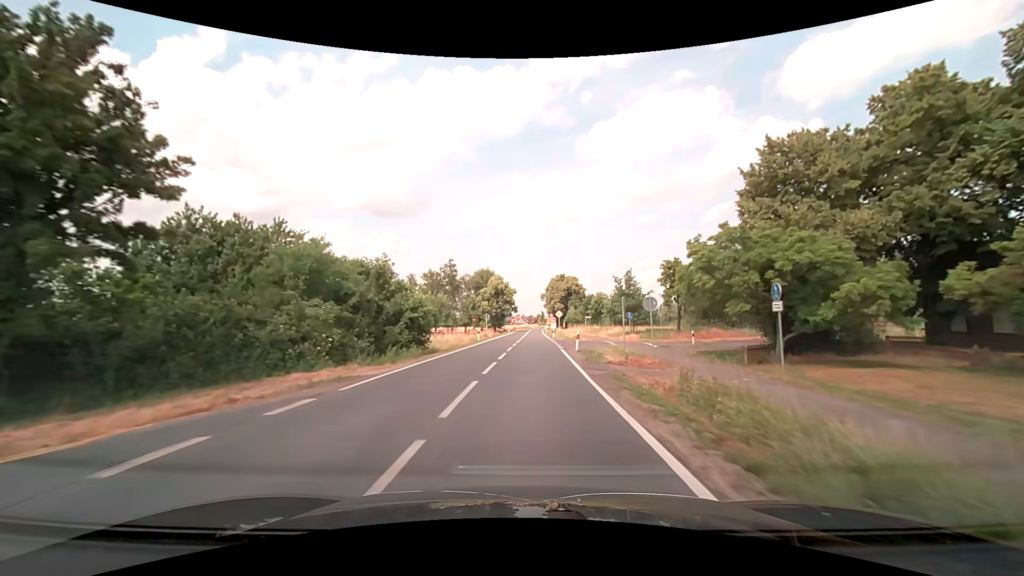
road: secondary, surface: asphalt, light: Day
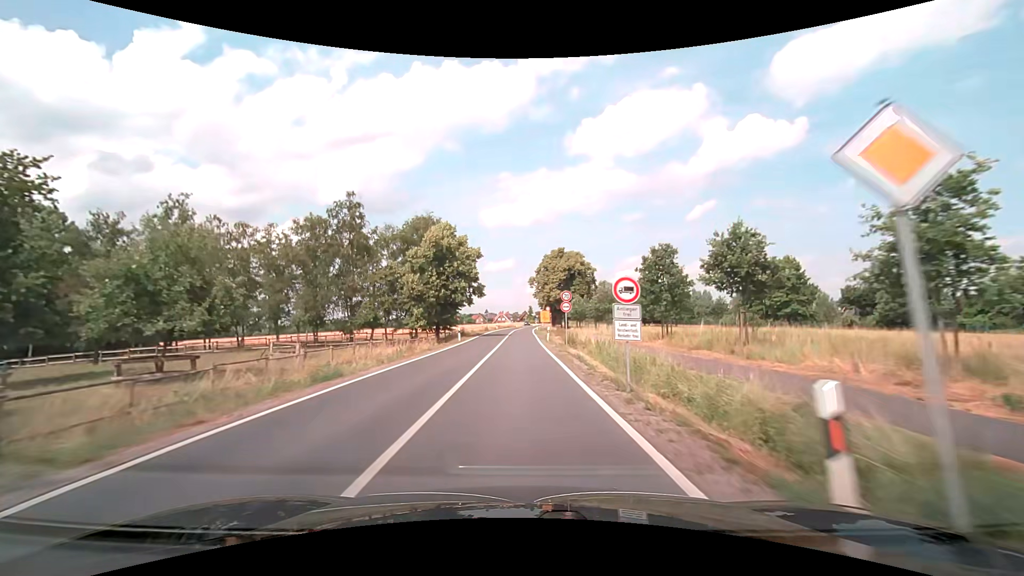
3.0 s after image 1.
(+1.1, +53.1) m; +2°
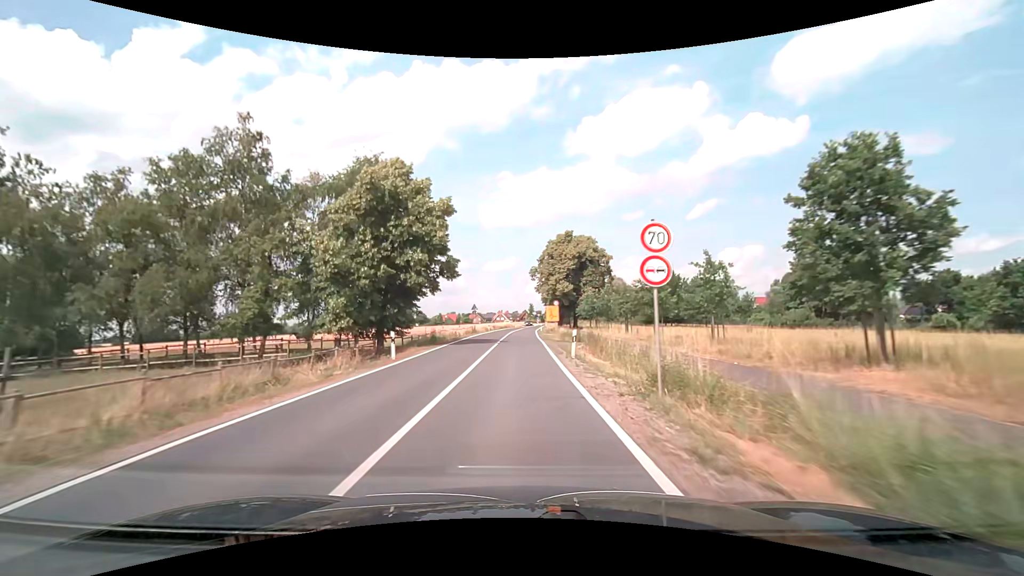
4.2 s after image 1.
(0.0, +19.8) m; 0°
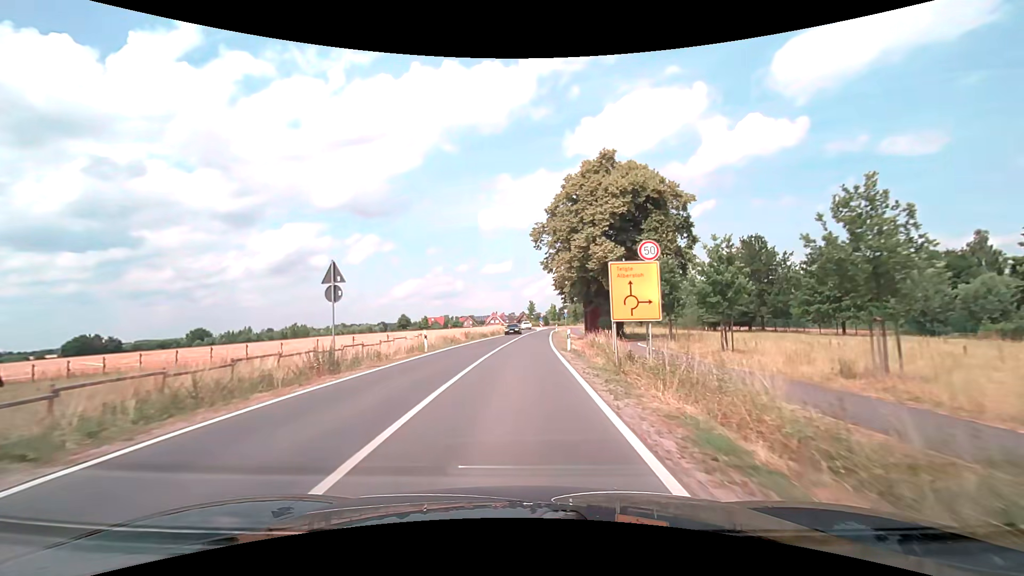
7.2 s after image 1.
(0.0, +43.6) m; 0°
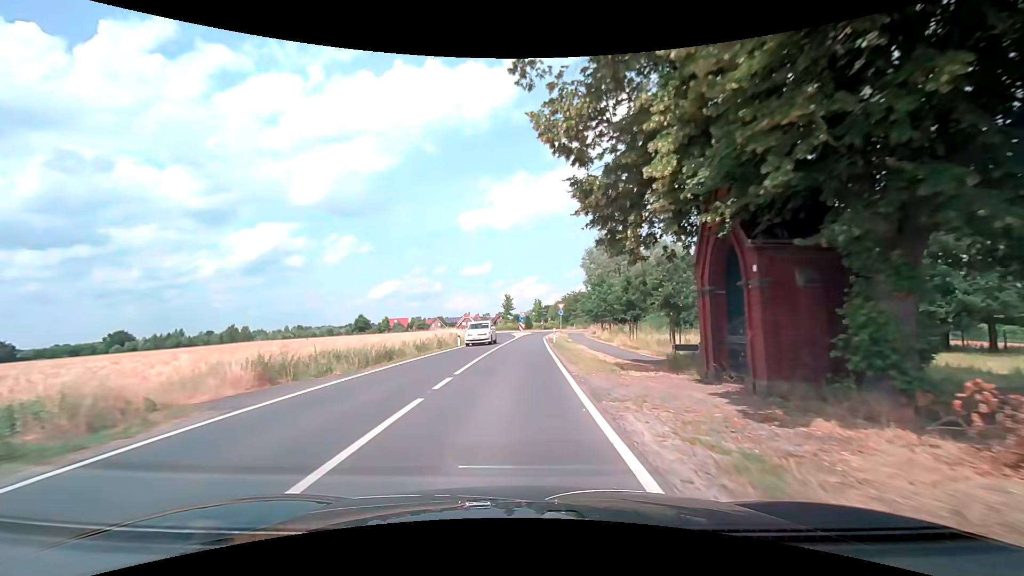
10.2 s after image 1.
(+0.8, +37.4) m; +2°
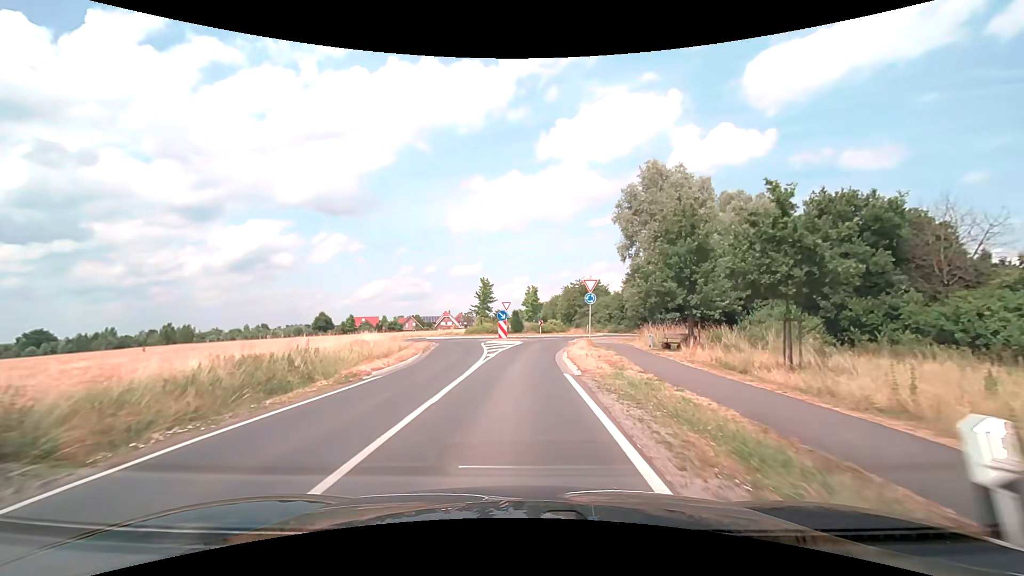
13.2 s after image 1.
(+0.5, +35.7) m; +1°
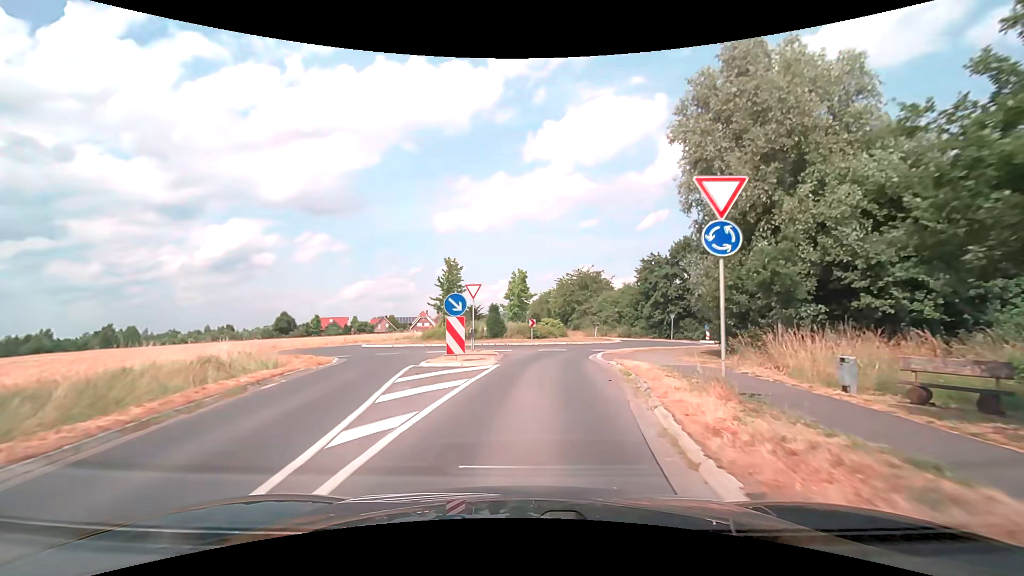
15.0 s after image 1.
(+0.2, +19.5) m; +2°
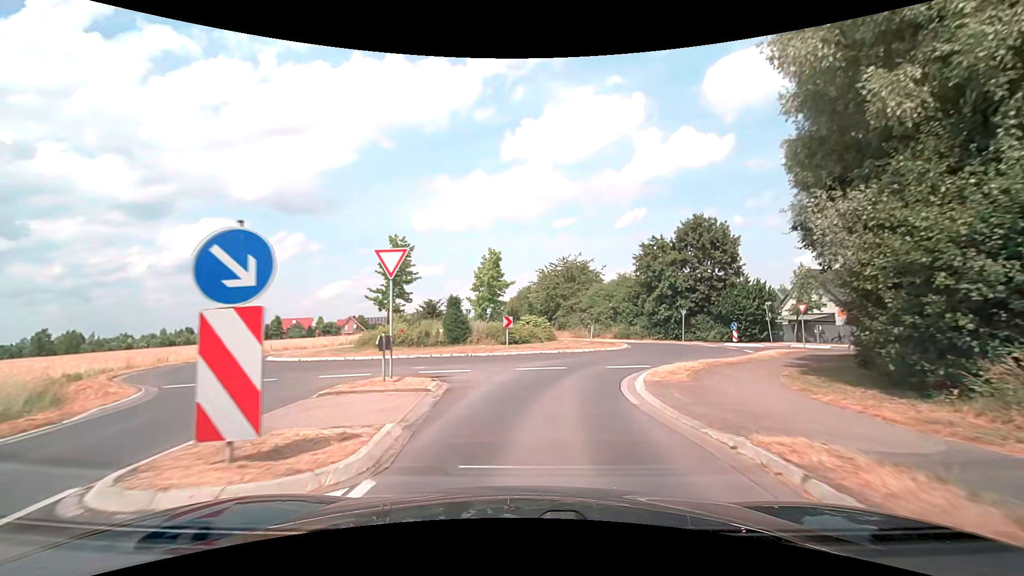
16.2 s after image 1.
(+0.3, +11.3) m; +3°
(0, +10) (+3, +19) (+8, +28) (+8, +38) (+4, +47) (-1, +56) (-4, +66) (-6, +75) (-7, +85) (-7, +95) m
